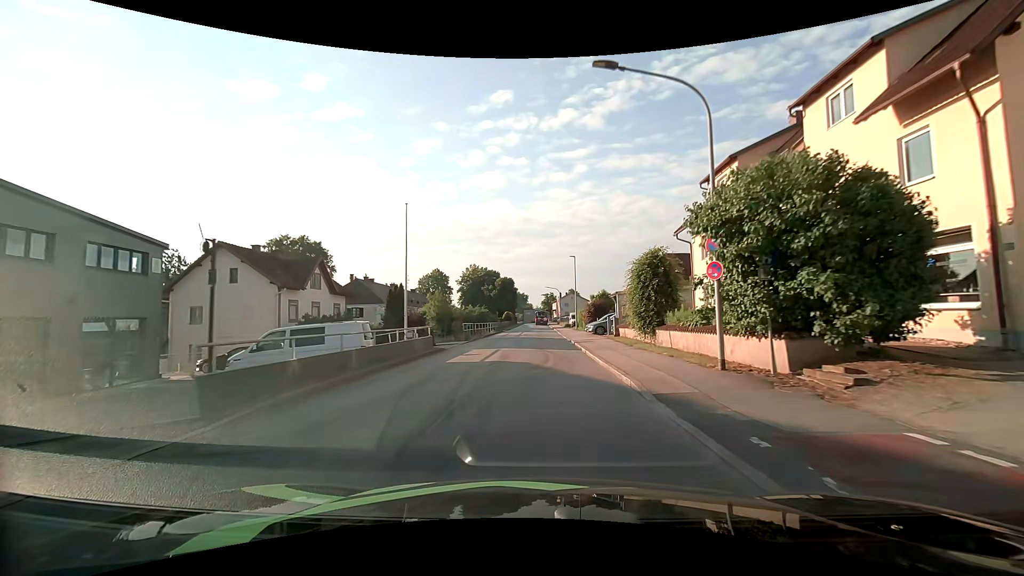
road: unclassified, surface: asphalt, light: Day
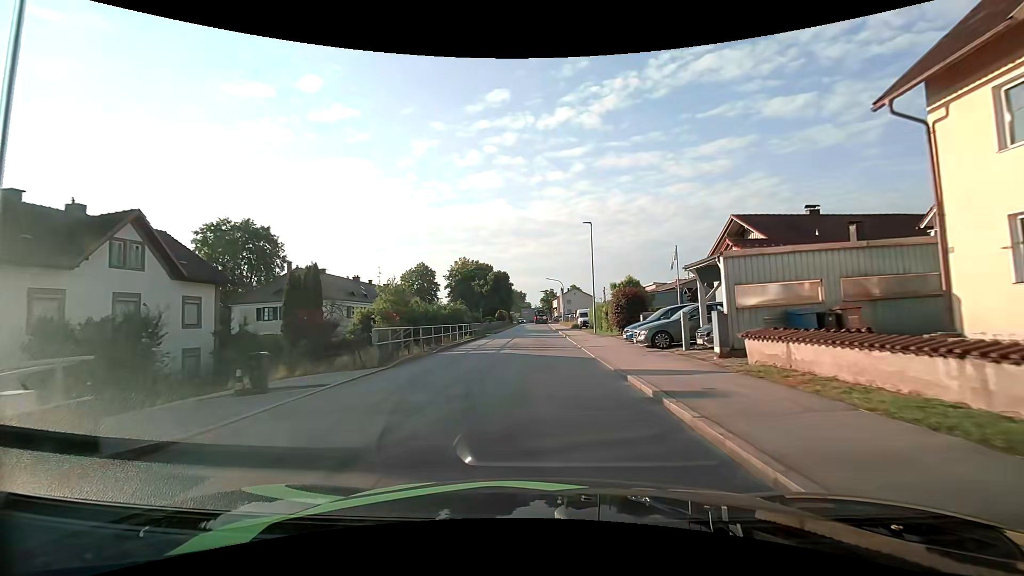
(-0.1, +18.7) m; 0°
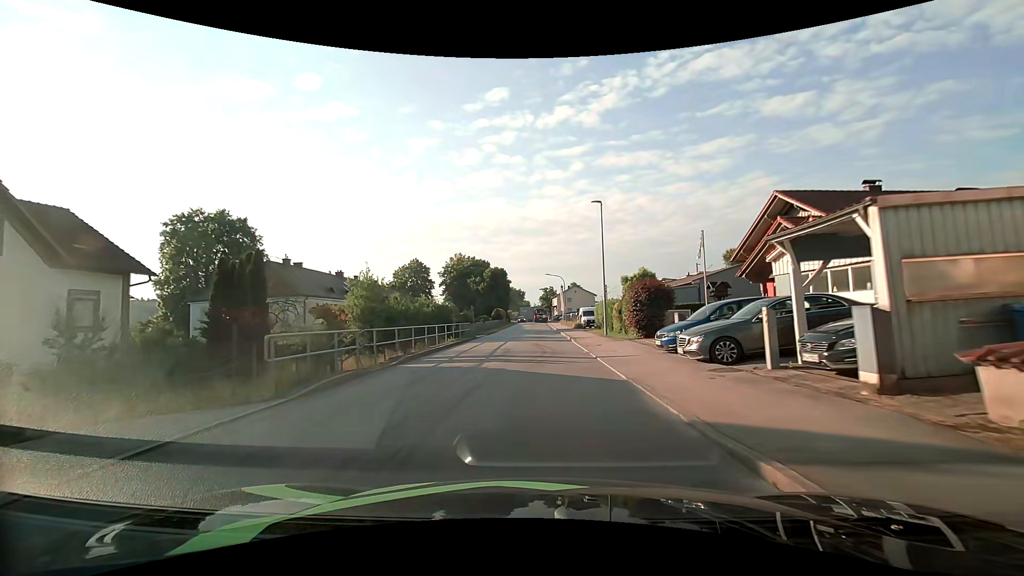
(0.0, +6.3) m; 0°
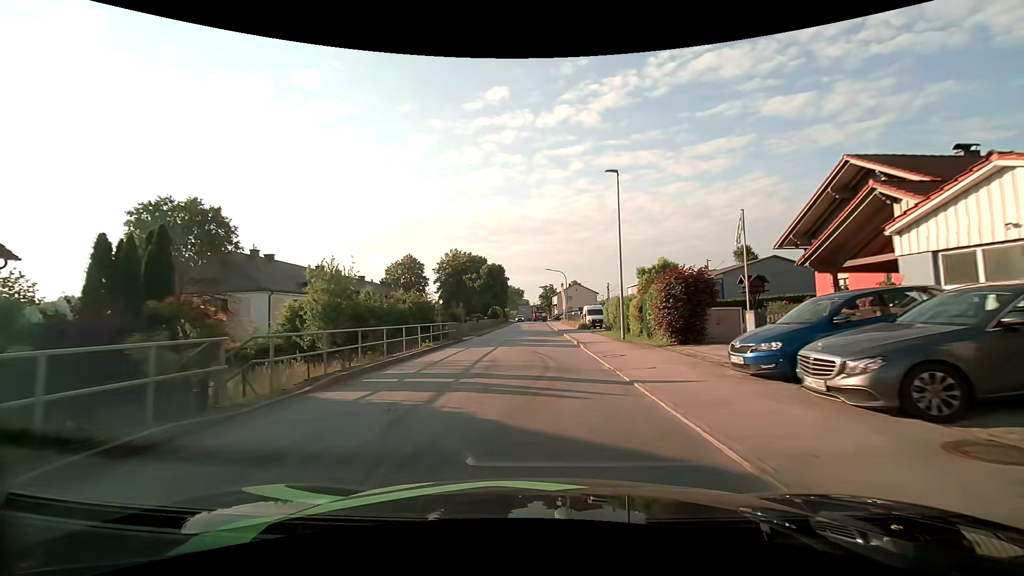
(0.0, +6.2) m; 0°
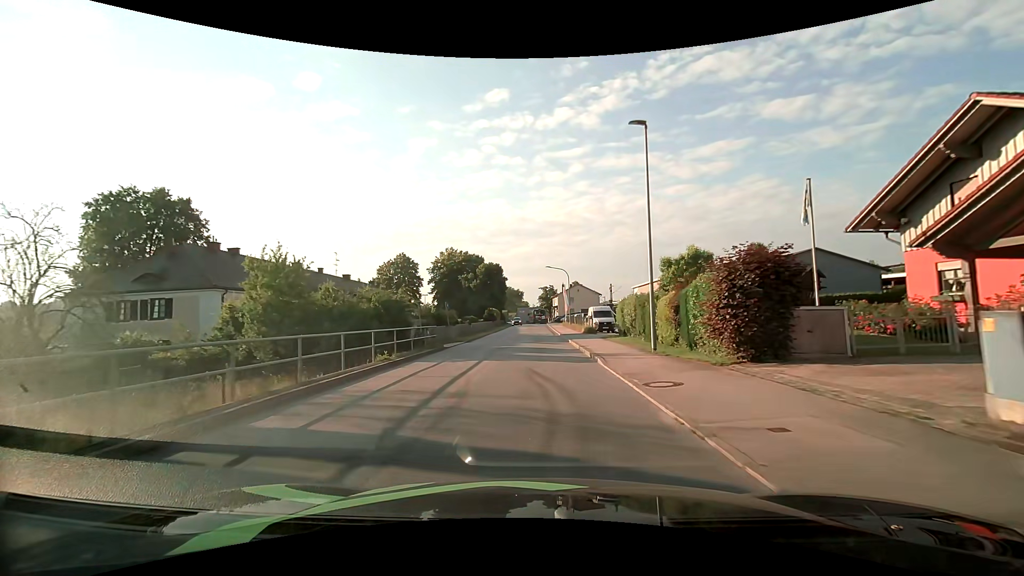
(0.0, +6.2) m; 0°
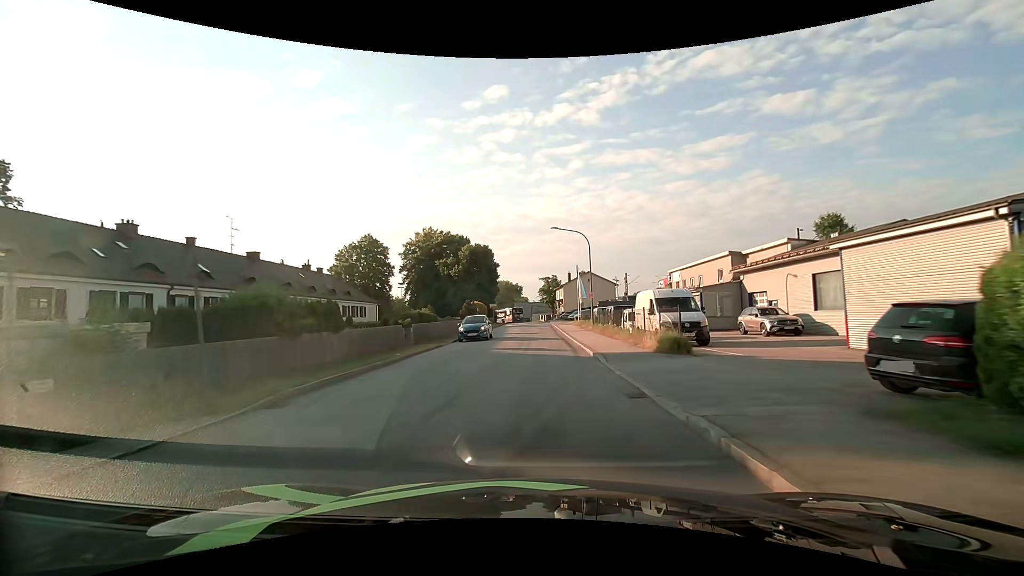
(0.0, +24.8) m; 0°
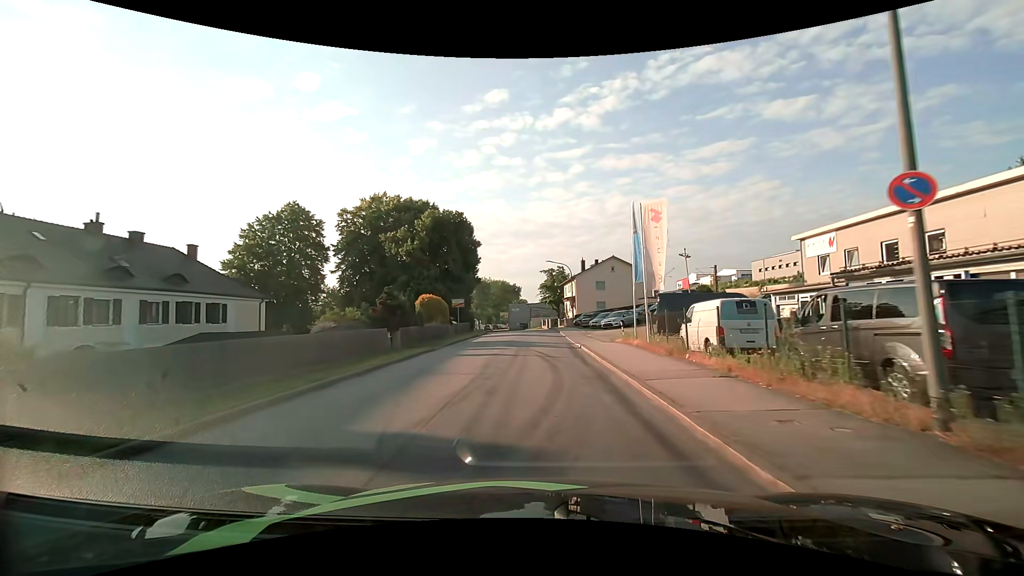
(-0.3, +30.8) m; 0°
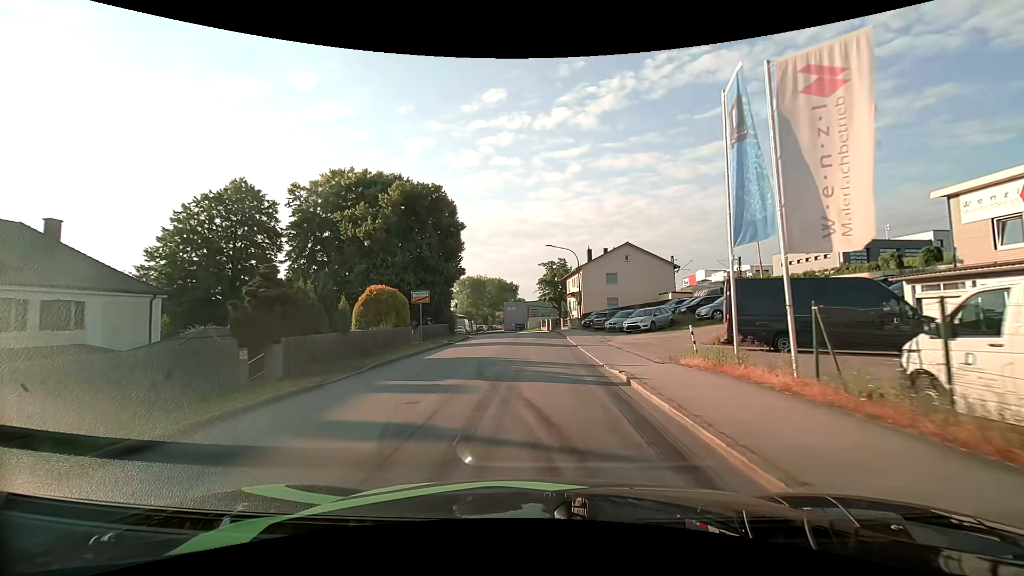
(0.0, +11.6) m; 0°
(0, +10) (0, +20) (0, +30) (0, +40) (-2, +50) (-7, +59) (-14, +65) (-21, +72) (-28, +79) (-34, +88) m
